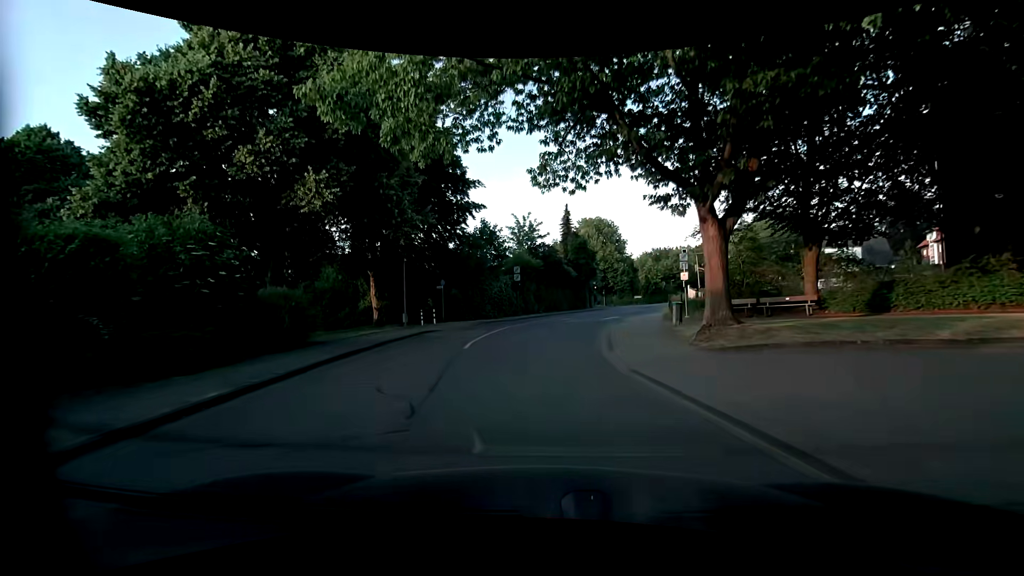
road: residential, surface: asphalt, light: Day
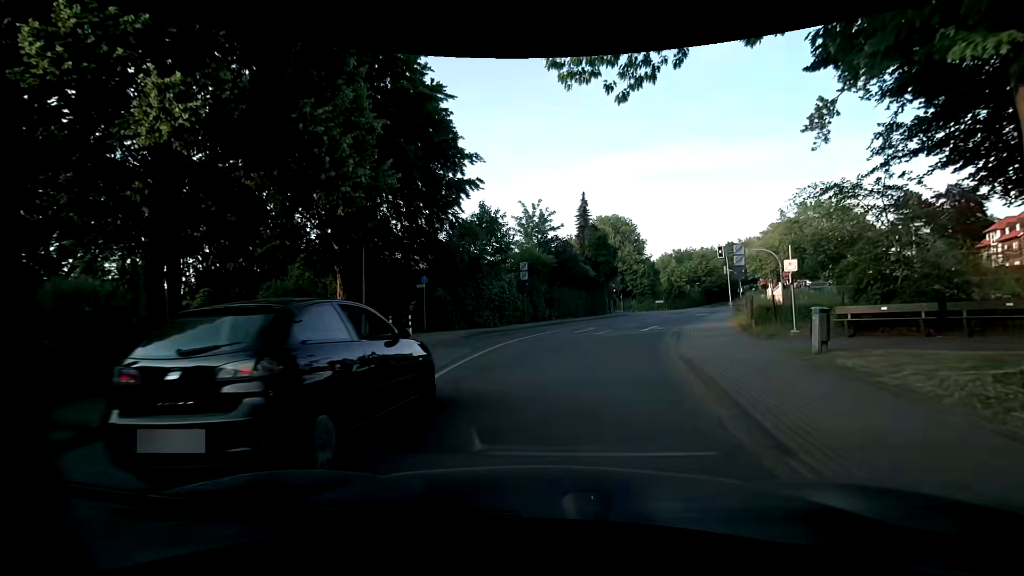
(-0.1, +8.6) m; -1°
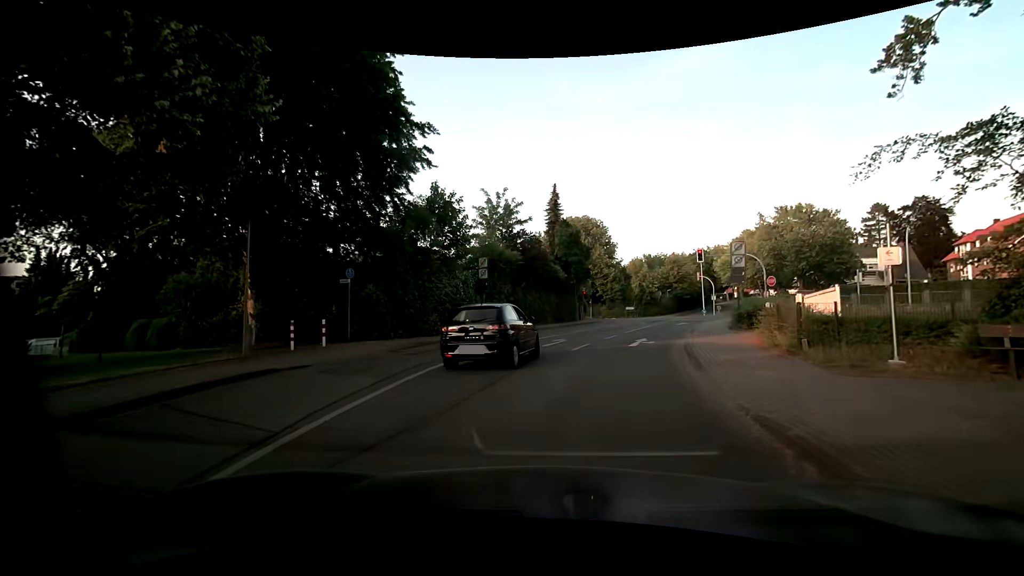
(+0.2, +5.7) m; +3°
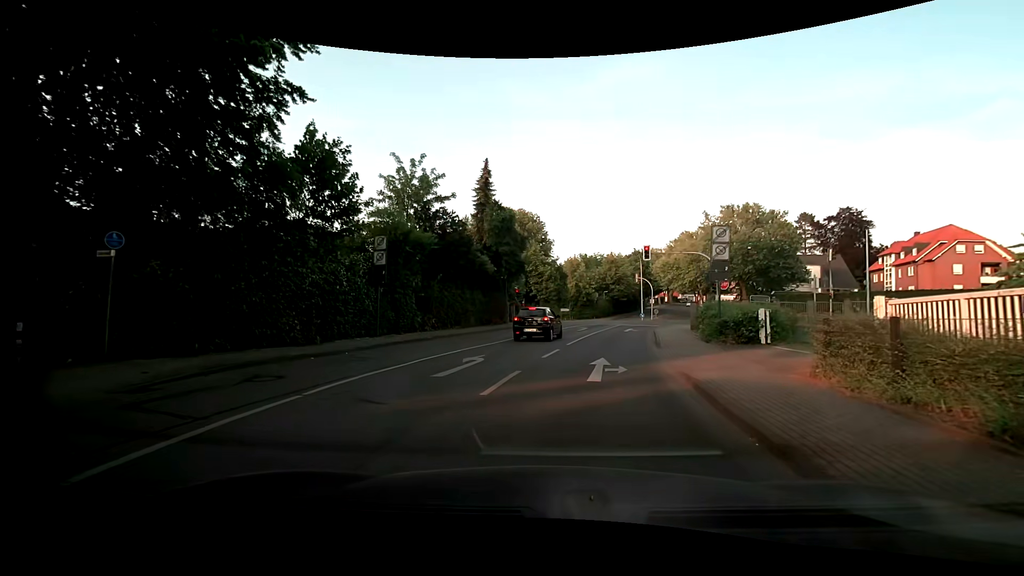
(+0.6, +7.6) m; +8°
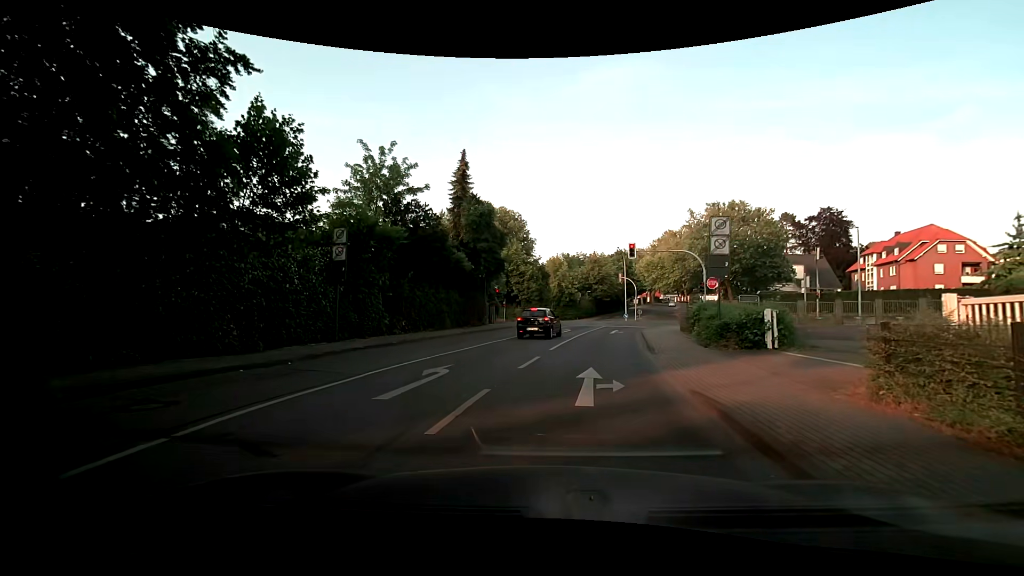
(0.0, +2.2) m; +2°
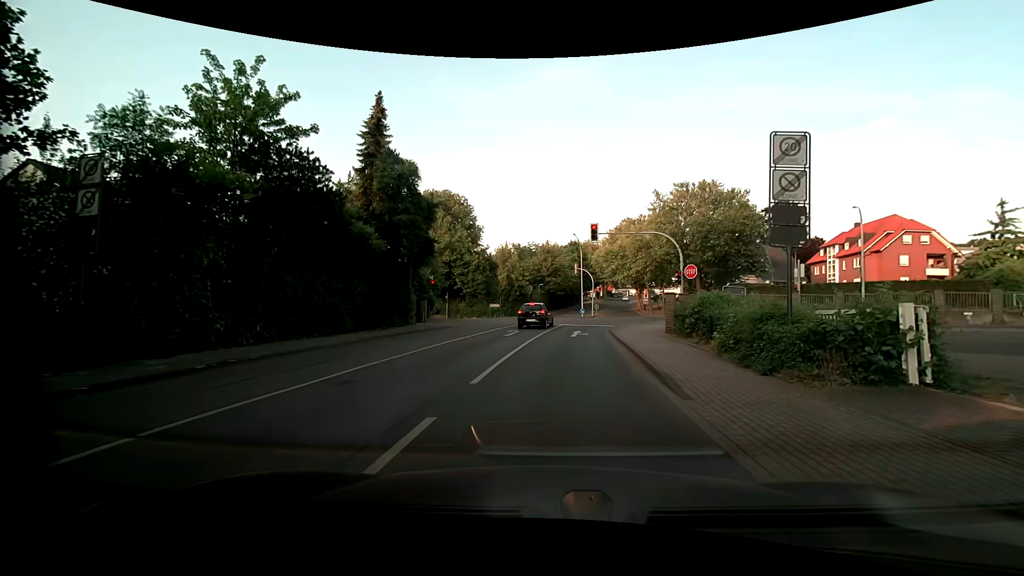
(+0.4, +8.4) m; +6°
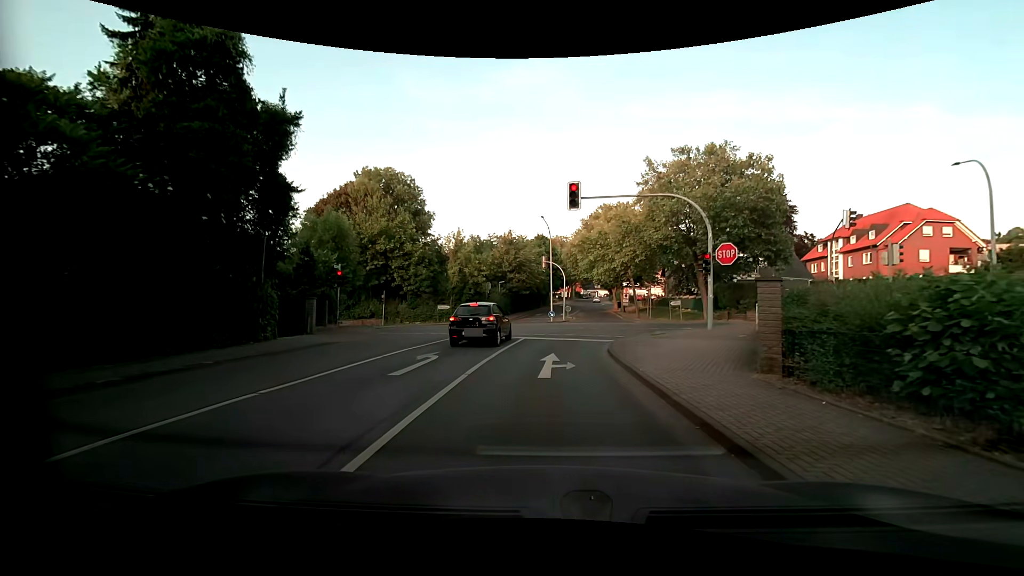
(+0.3, +12.8) m; +2°
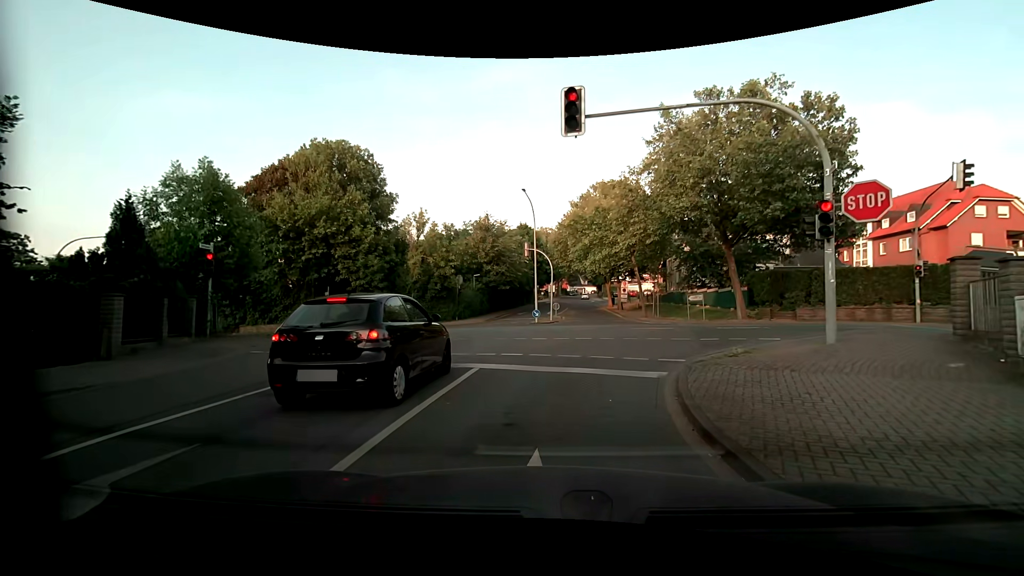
(+0.3, +9.7) m; +4°
